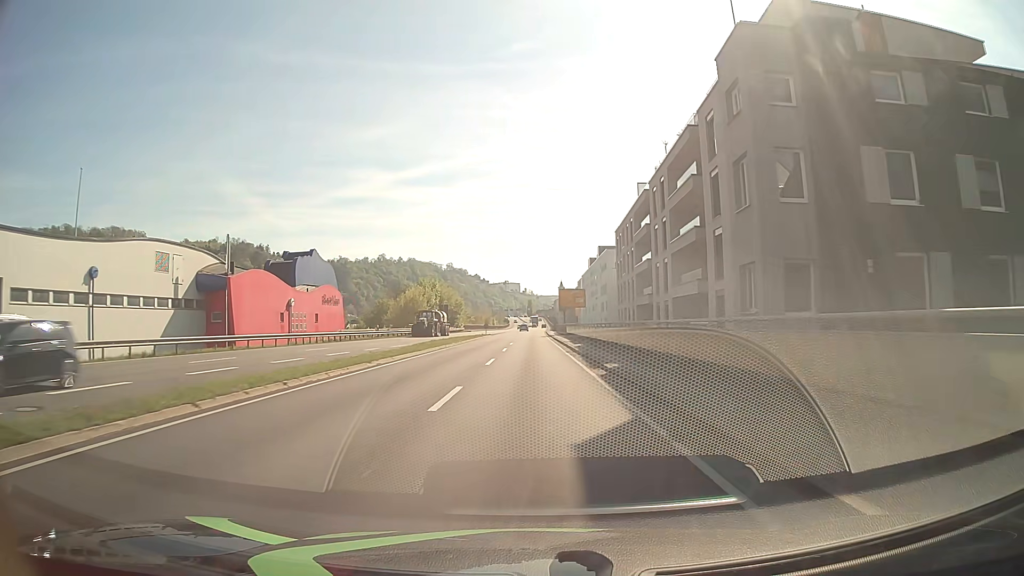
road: primary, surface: asphalt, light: Day
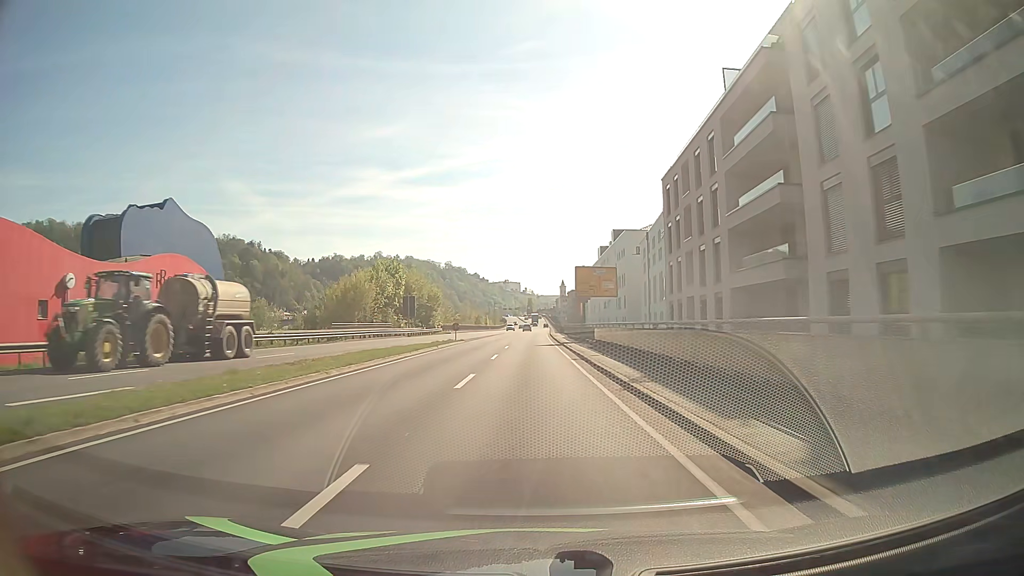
(-0.2, +32.2) m; 0°
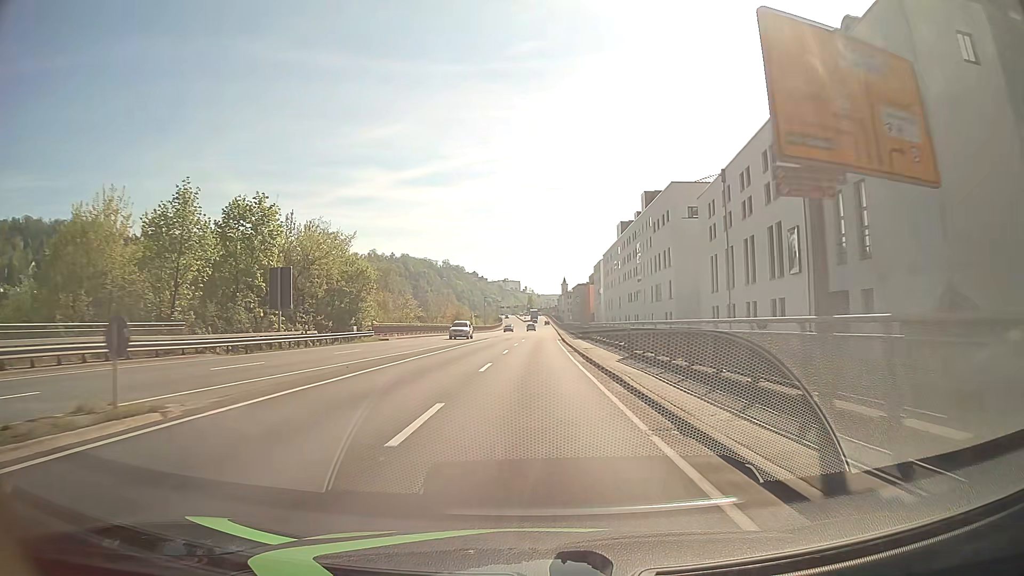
(0.0, +42.9) m; 0°
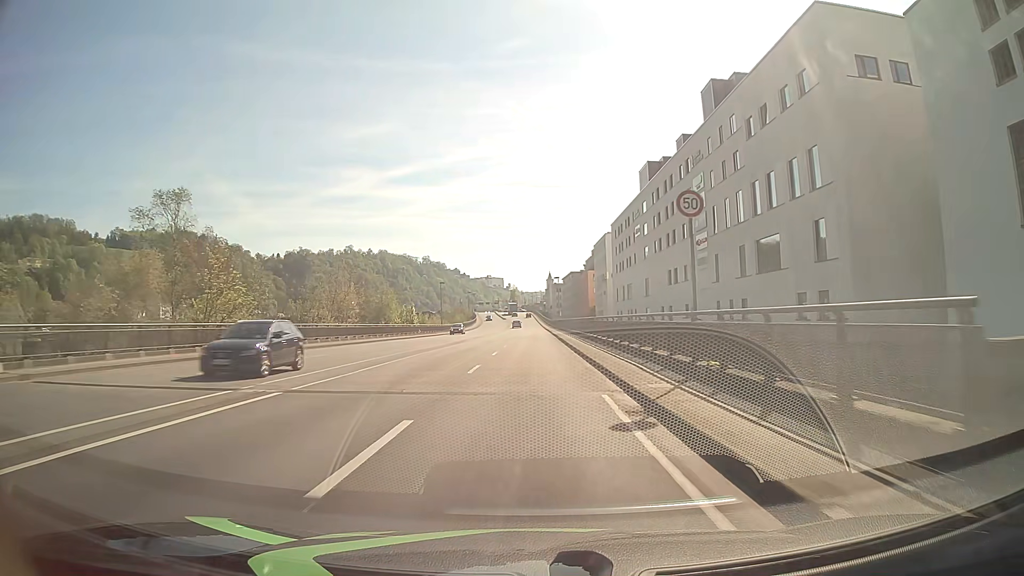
(+0.5, +50.2) m; +1°
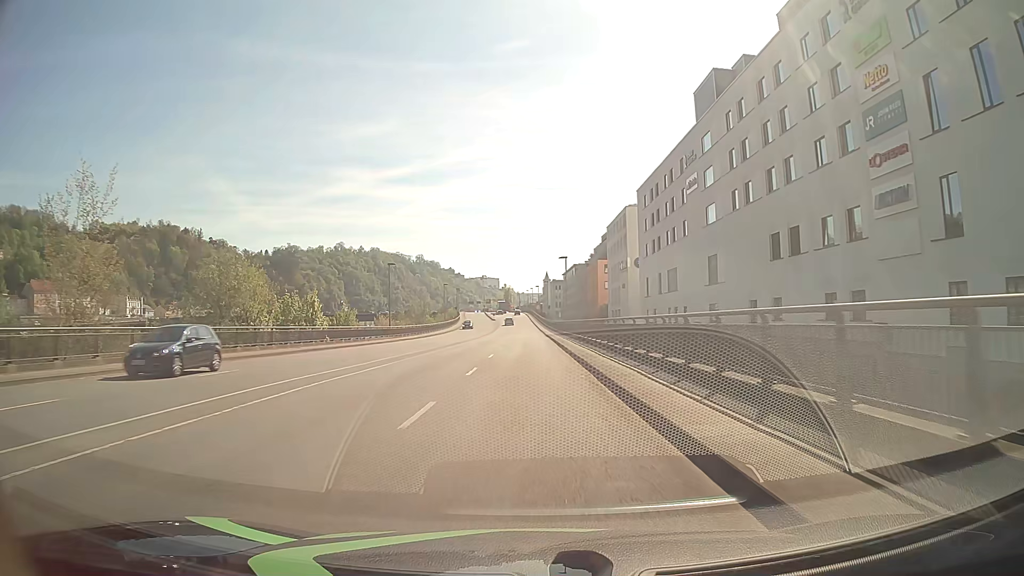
(+0.2, +35.3) m; 0°
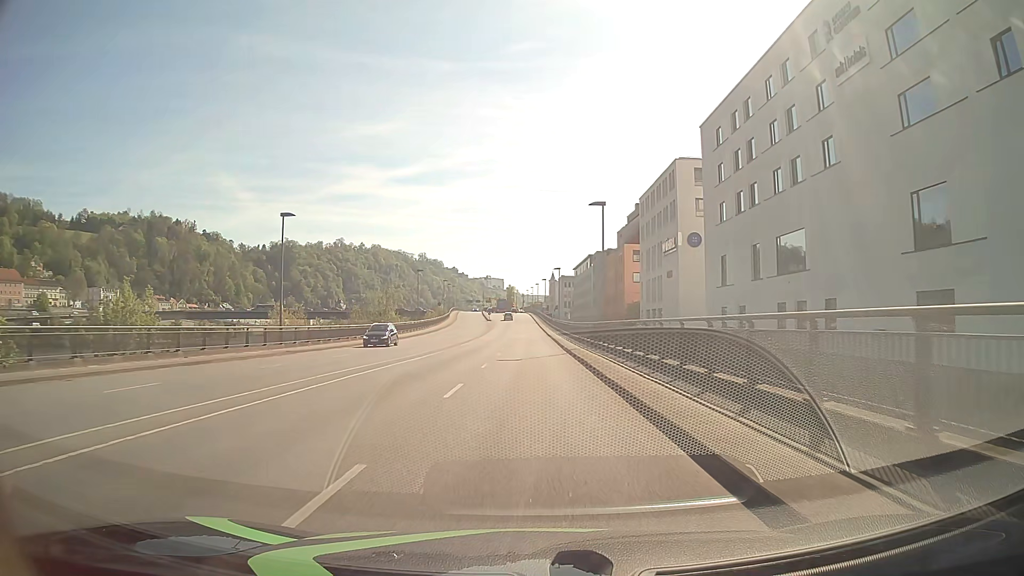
(-0.1, +32.2) m; -1°
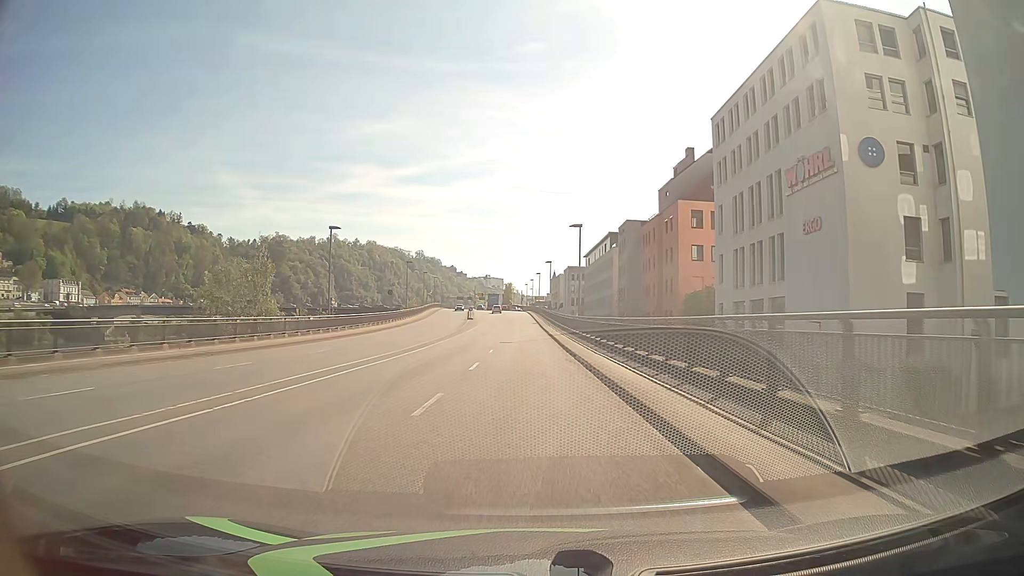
(+0.2, +38.8) m; 0°
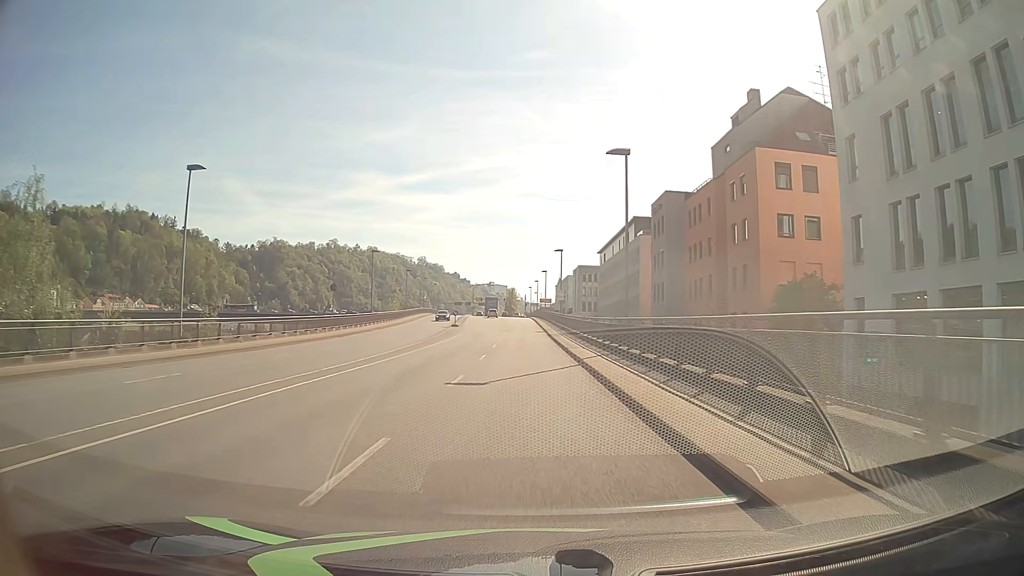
(0.0, +22.9) m; 0°
(0, +10) (0, +20) (0, +30) (0, +40) (0, +50) (0, +60) (-1, +70) (-1, +80) (-1, +90) (-2, +100) m
